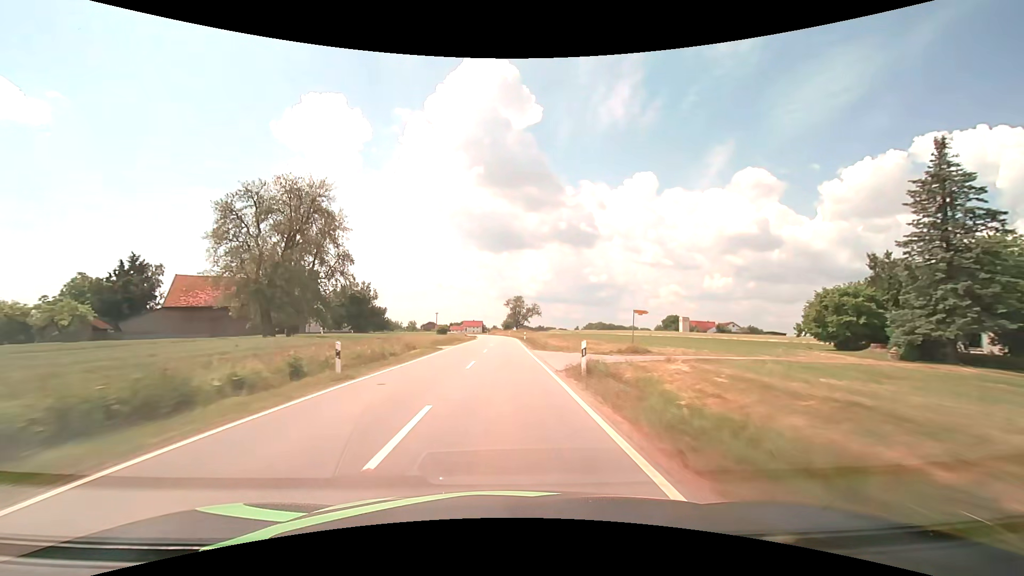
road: tertiary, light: Day
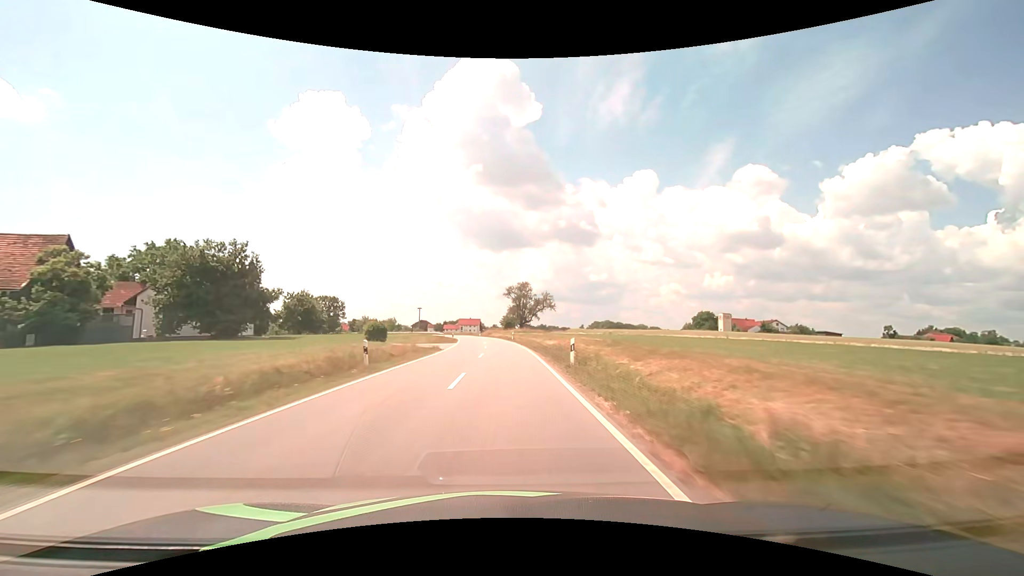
(0.0, +42.4) m; 0°
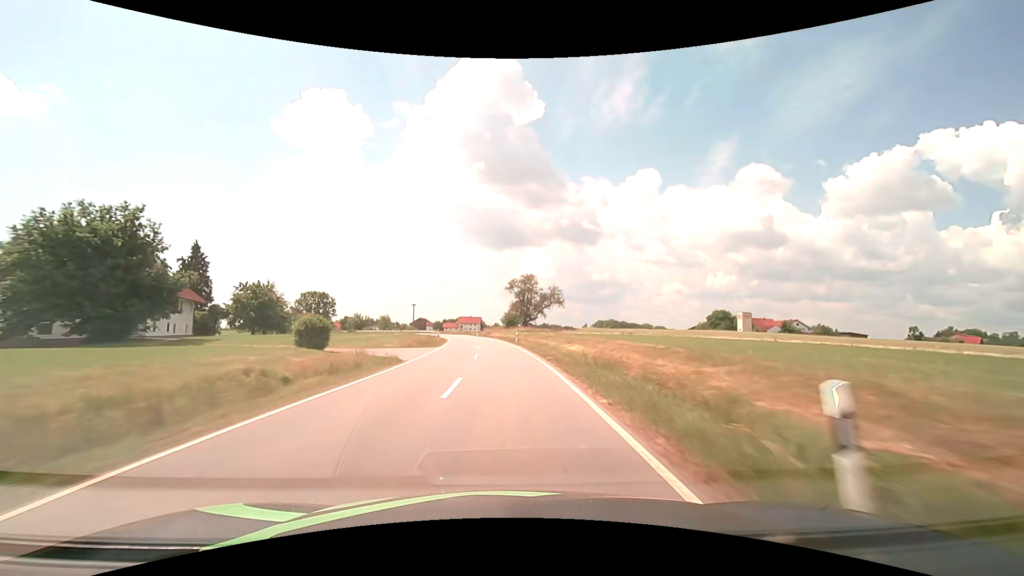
(0.0, +13.7) m; 0°
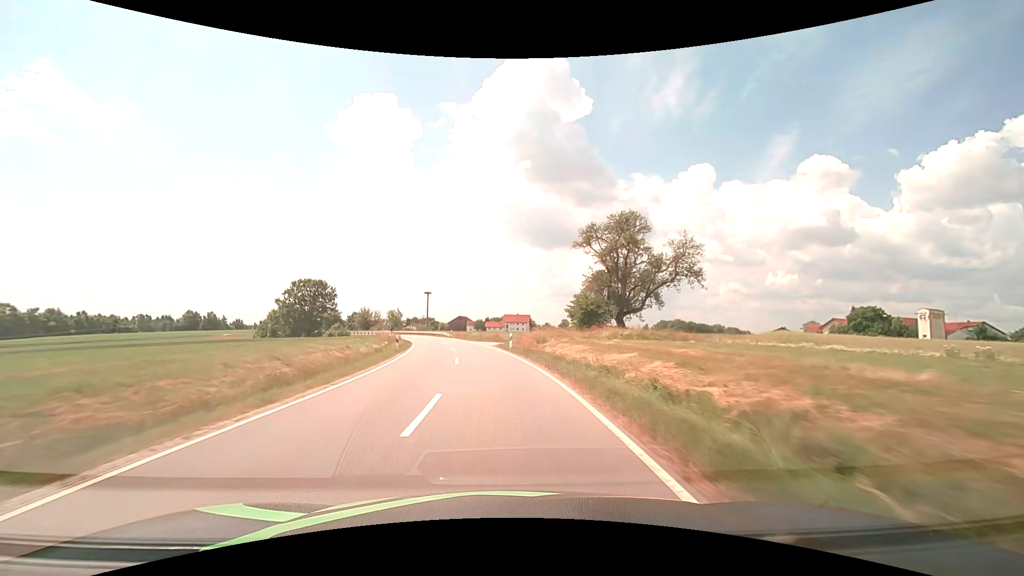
(-1.9, +51.8) m; -5°
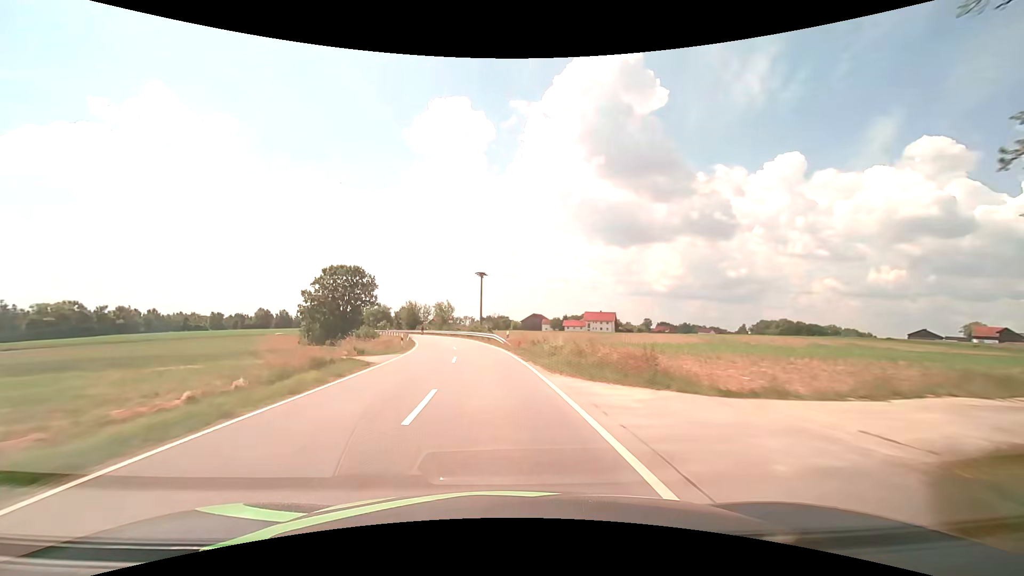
(-2.5, +35.8) m; -8°
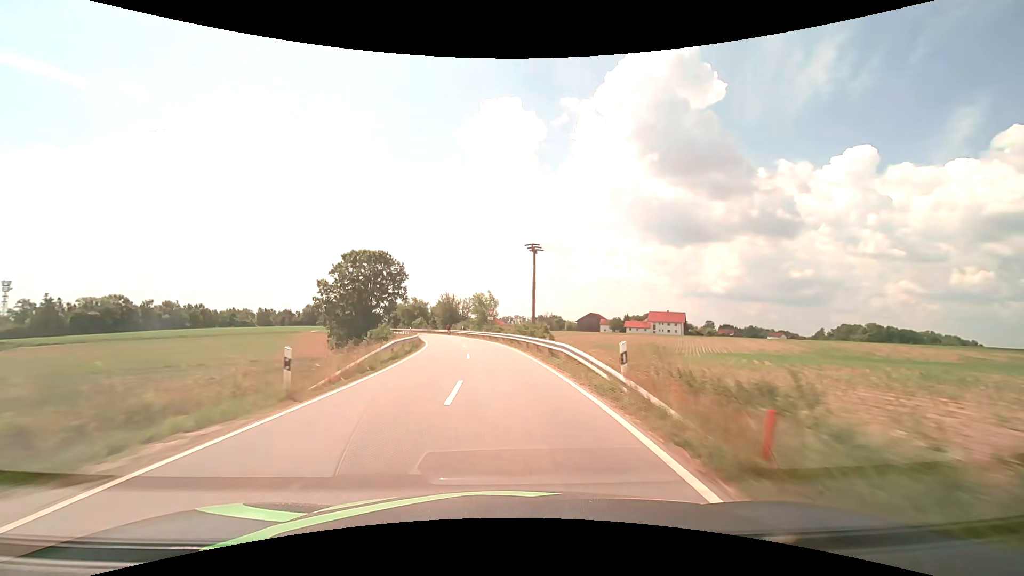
(-1.2, +22.6) m; -6°
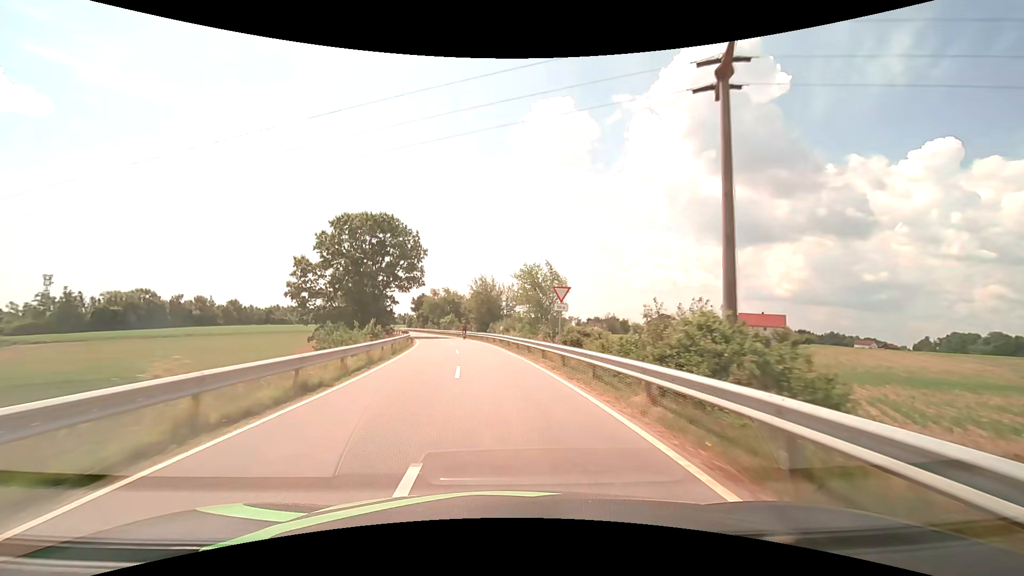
(-1.6, +32.0) m; -6°
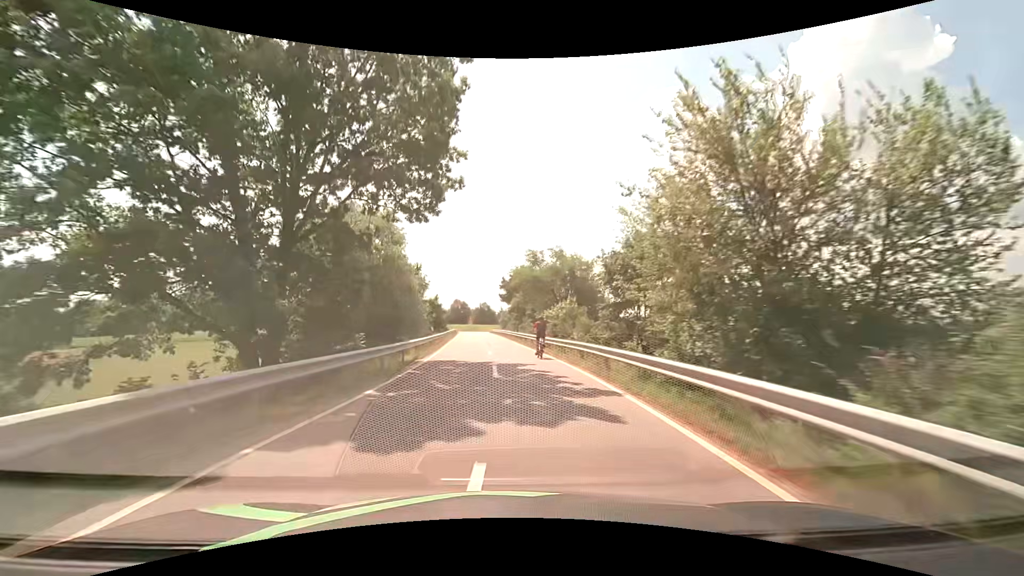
(-5.1, +48.3) m; -13°
(0, +10) (-1, +20) (-2, +30) (-3, +40) (-3, +50) (-4, +60) (-4, +70) (-5, +80) (-5, +90) (-6, +100) m
